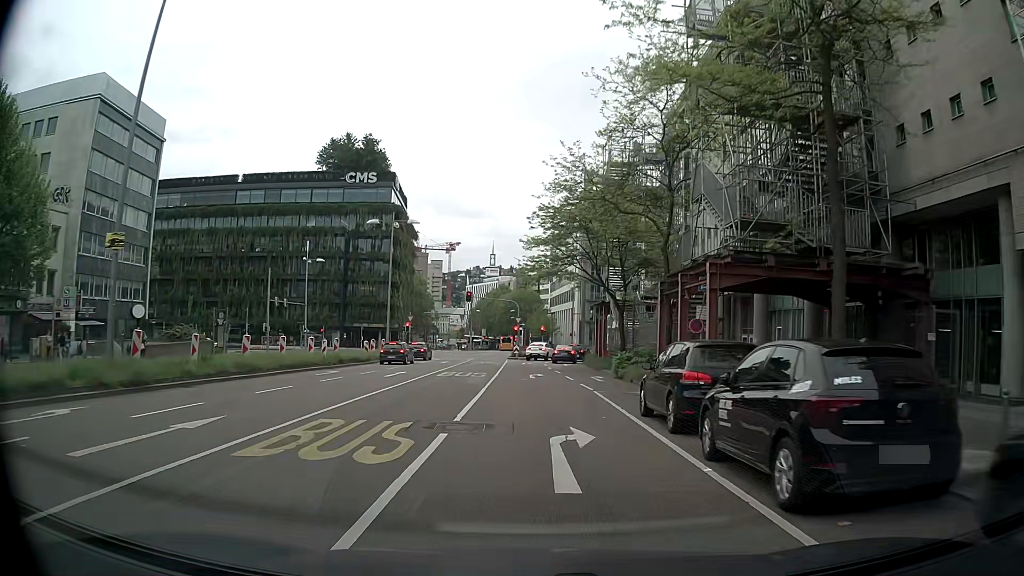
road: secondary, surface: asphalt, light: Day
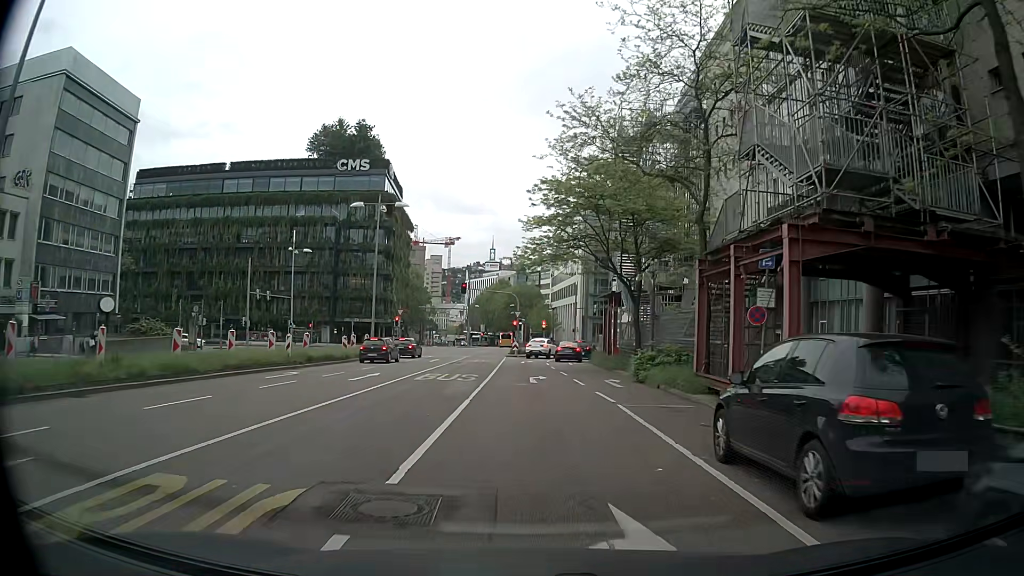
(0.0, +5.4) m; 0°
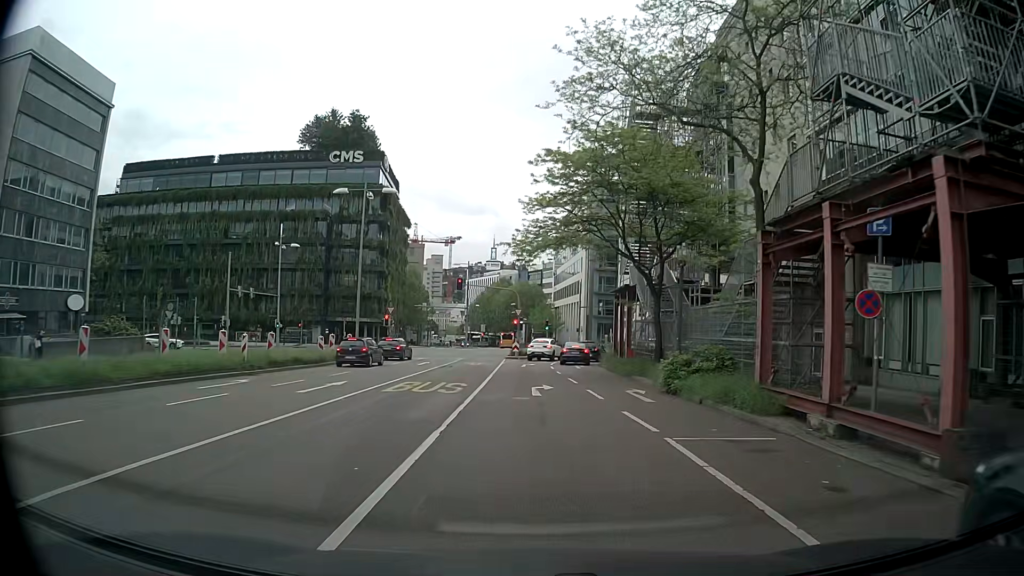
(0.0, +5.0) m; 0°
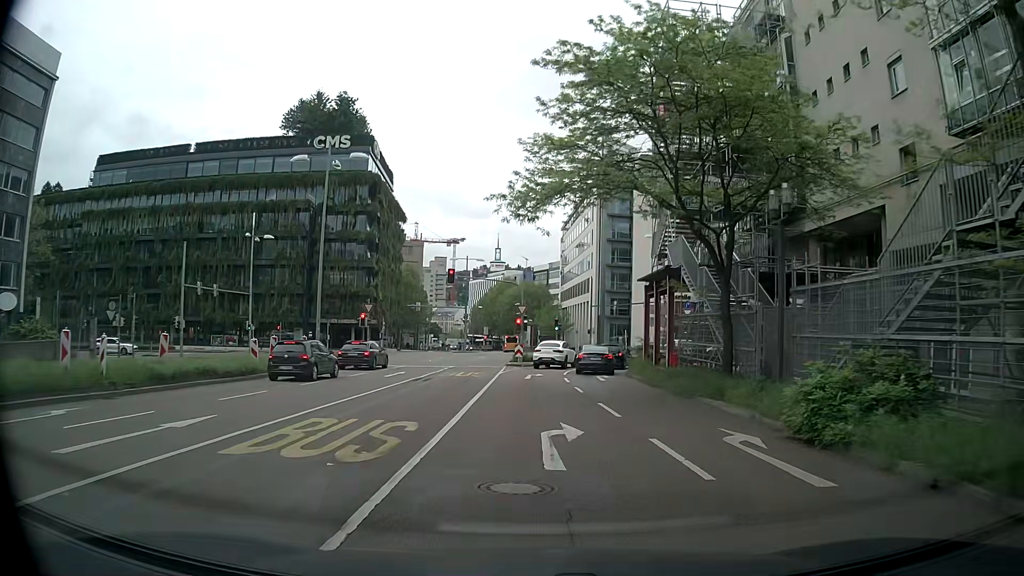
(0.0, +9.8) m; 0°
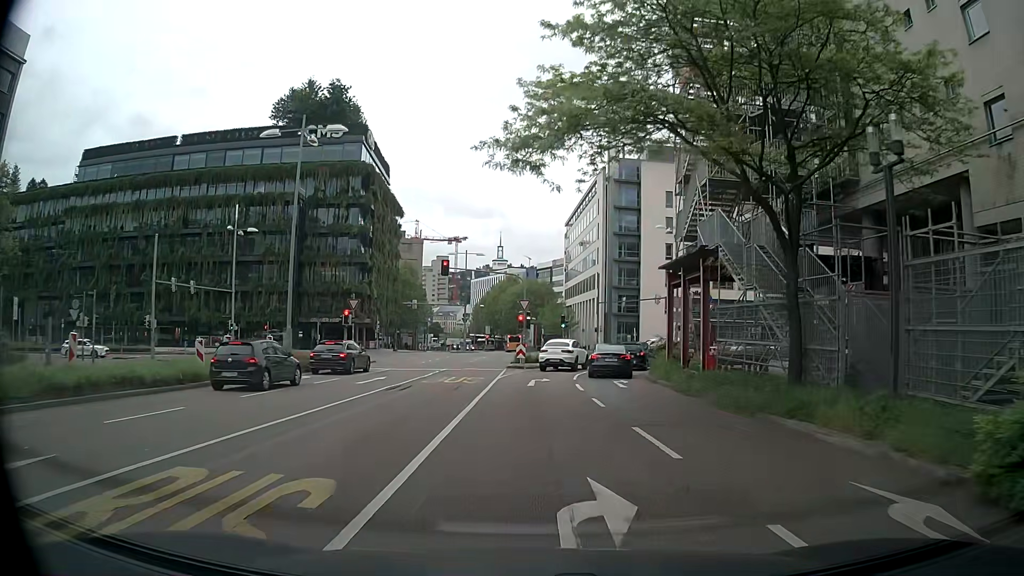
(0.0, +5.0) m; -1°
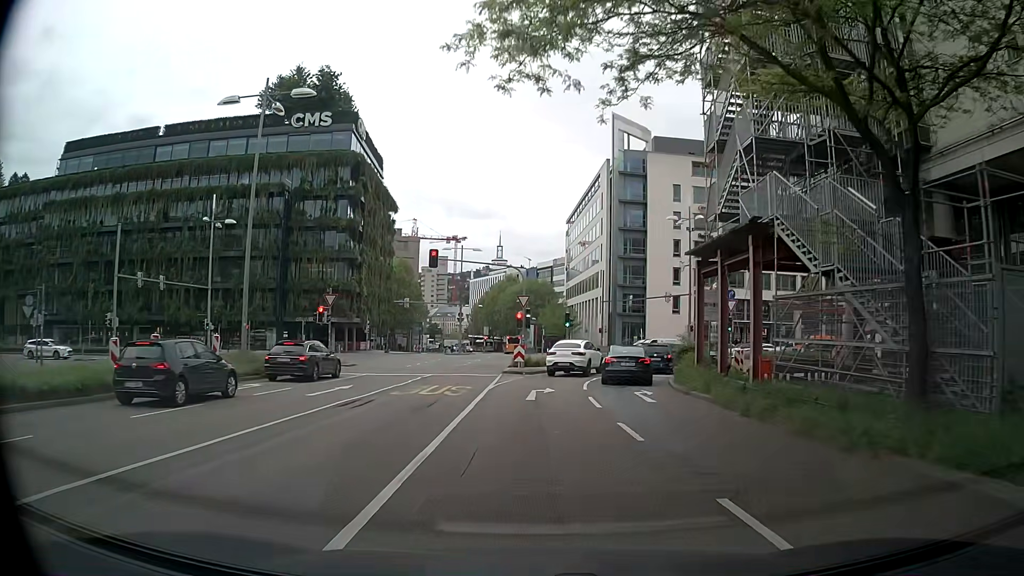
(0.0, +5.2) m; 0°
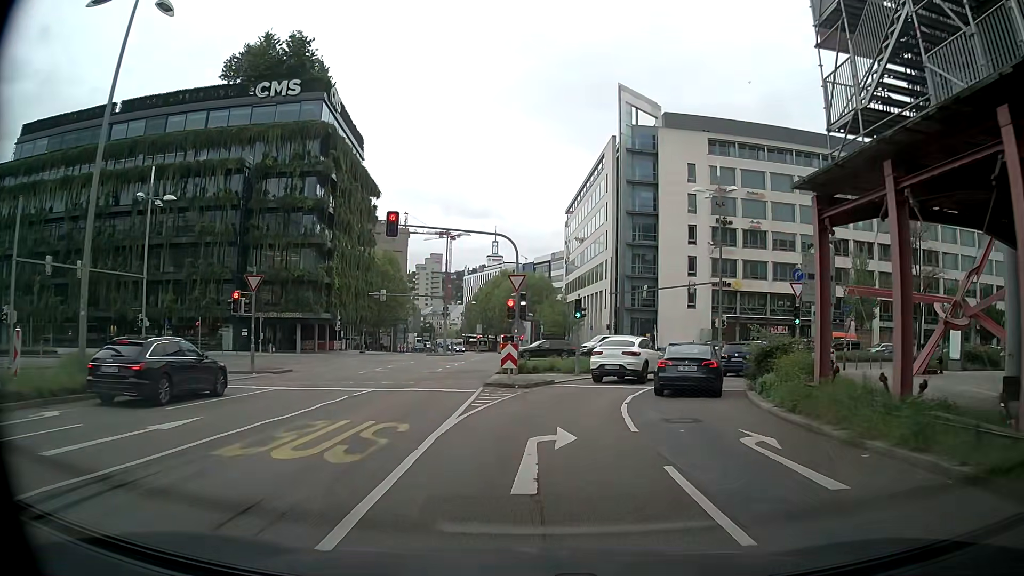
(+0.1, +10.7) m; 0°
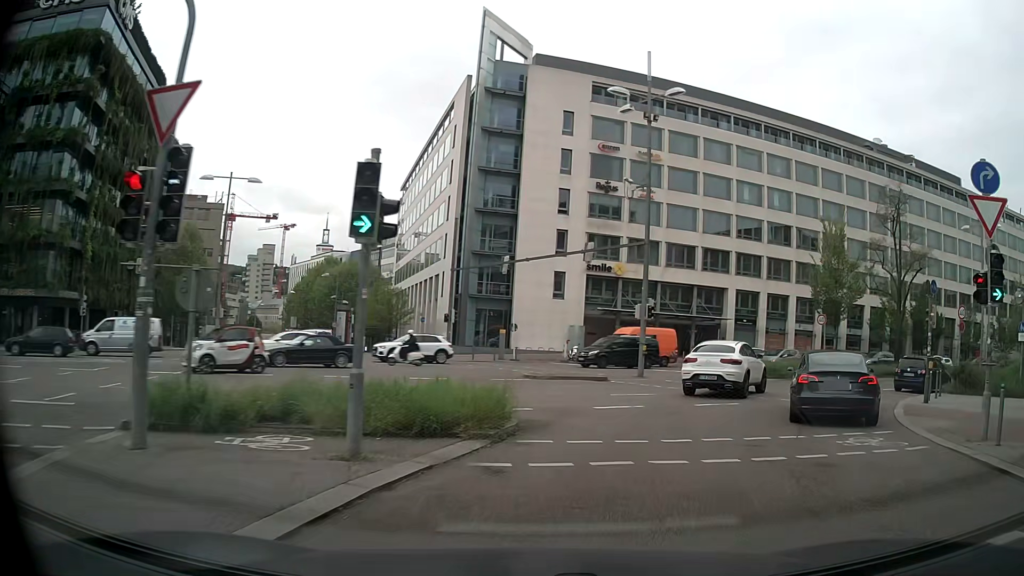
(+1.5, +20.1) m; +14°
(+1, +10) (+5, +19) (+12, +26) (+20, +32) (+29, +36) (+38, +40) (+48, +44) (+57, +48) (+66, +52) (+75, +55) m
